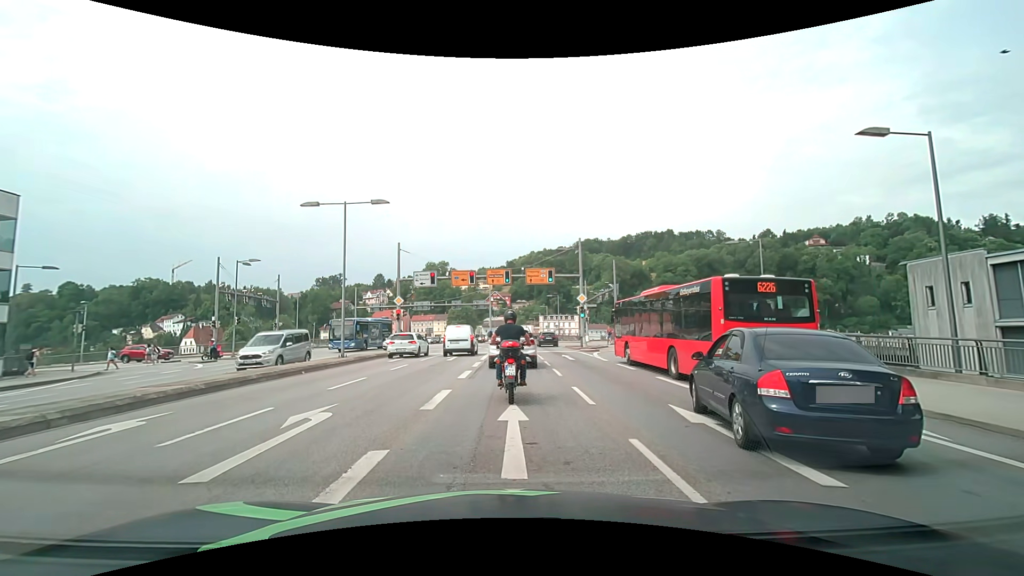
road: primary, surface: asphalt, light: Day
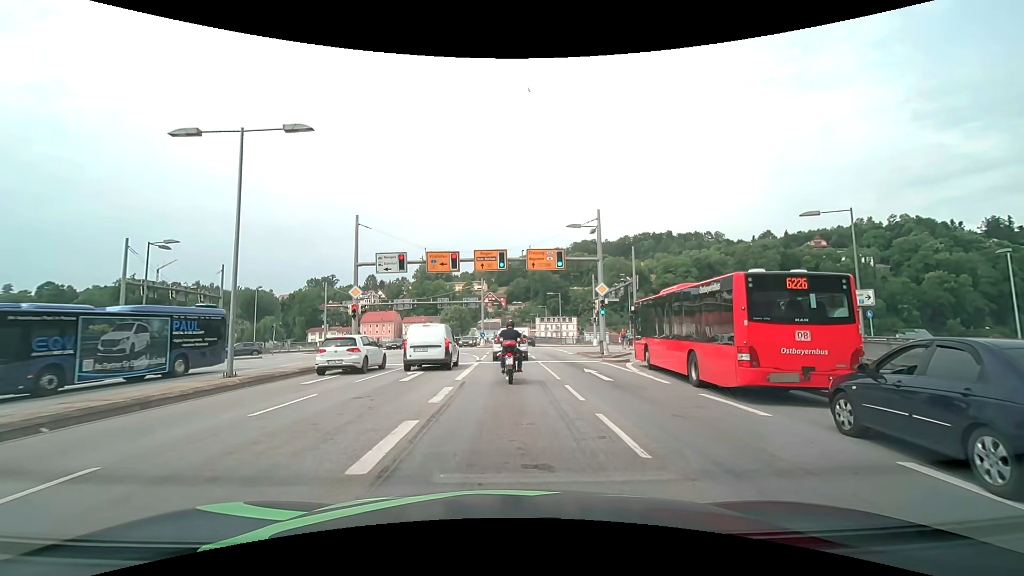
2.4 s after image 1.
(+0.1, +10.4) m; +1°
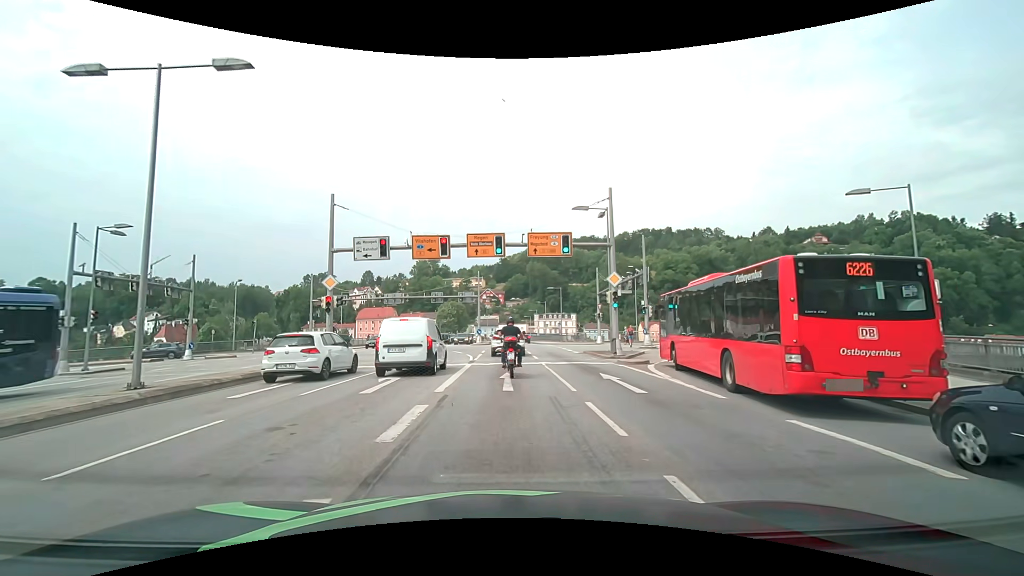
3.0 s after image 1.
(0.0, +3.9) m; 0°
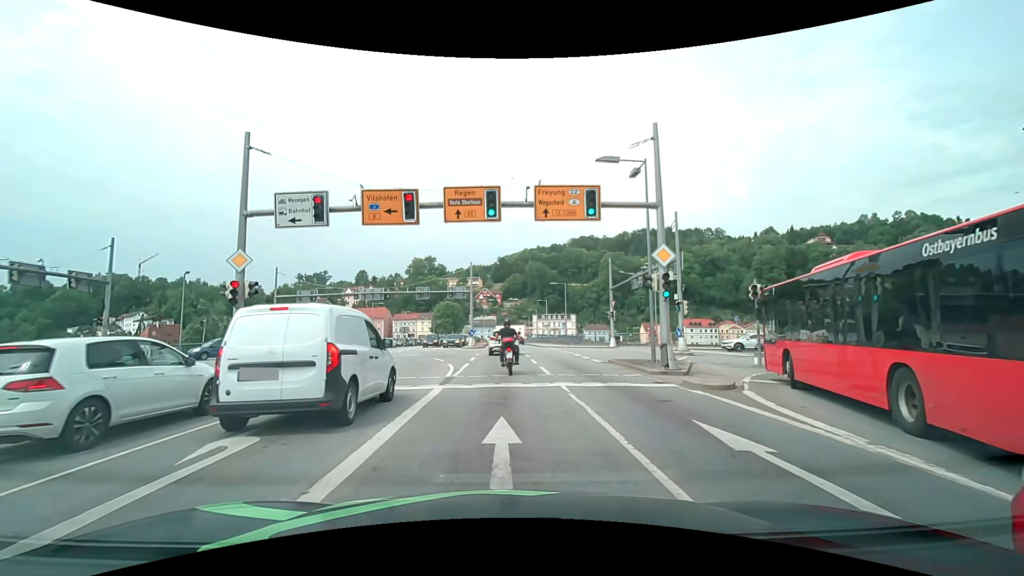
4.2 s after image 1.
(0.0, +8.3) m; 0°
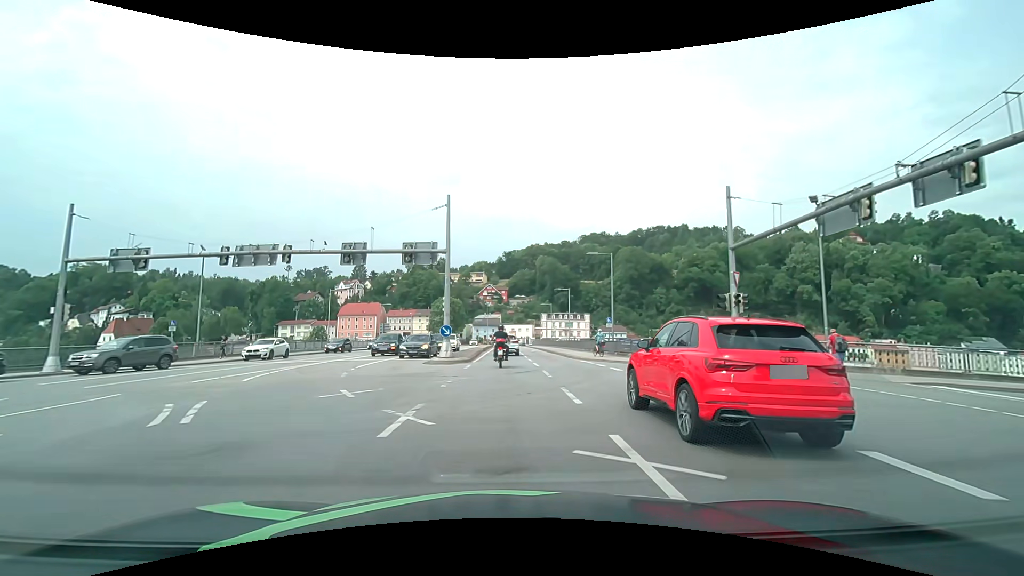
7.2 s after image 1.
(-0.2, +24.6) m; 0°
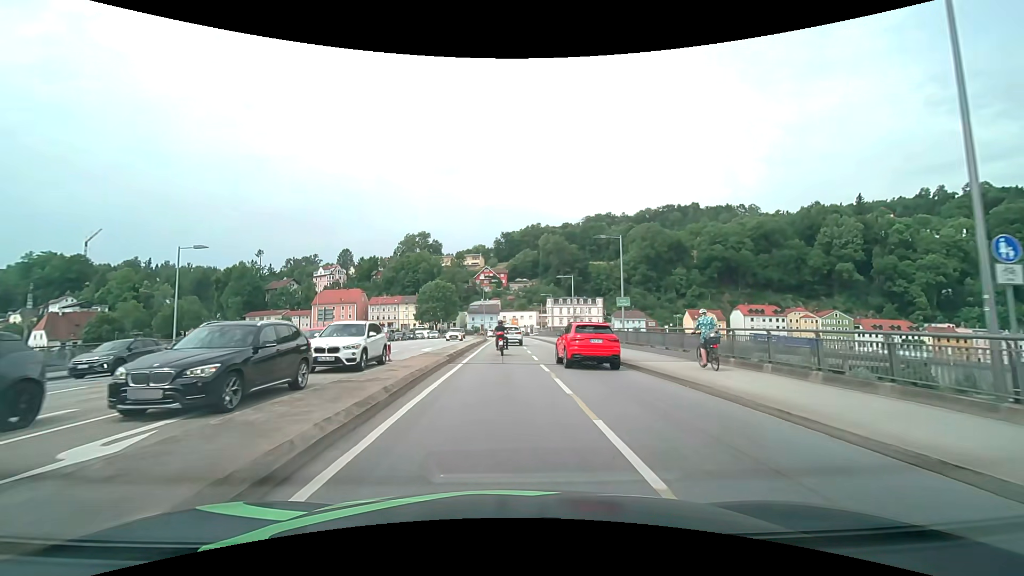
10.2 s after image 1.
(-0.2, +29.4) m; 0°
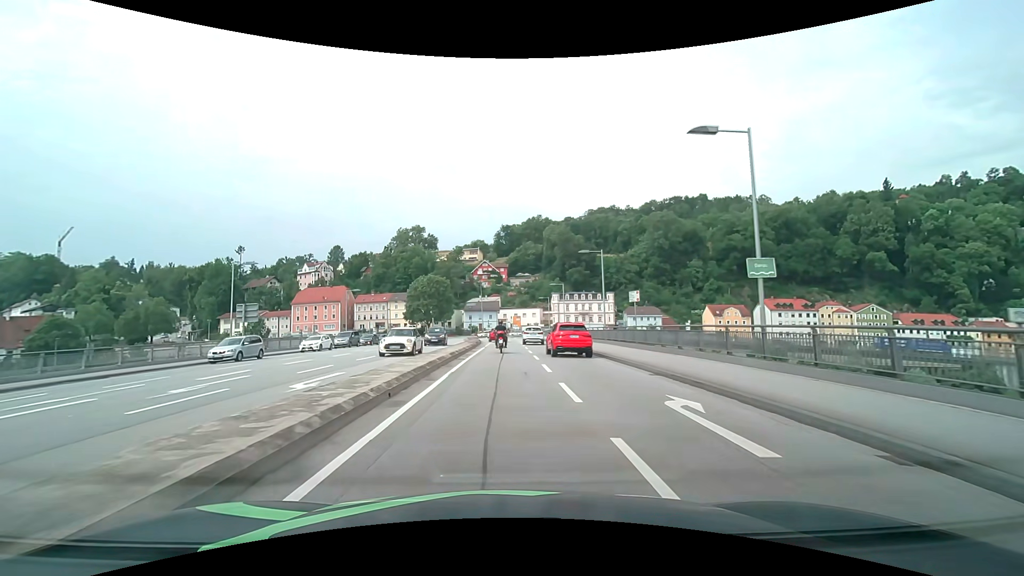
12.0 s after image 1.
(0.0, +18.6) m; 0°
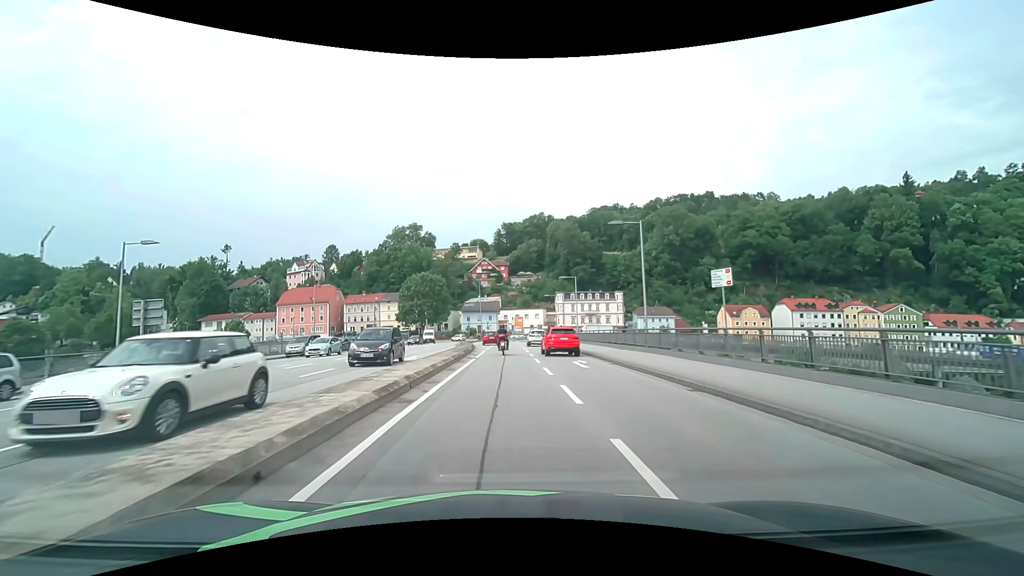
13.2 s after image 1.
(+0.1, +11.9) m; 0°
(0, +10) (0, +20) (0, +30) (0, +40) (0, +50) (-1, +60) (-2, +70) (-3, +80) (-3, +90) (-3, +100) m
